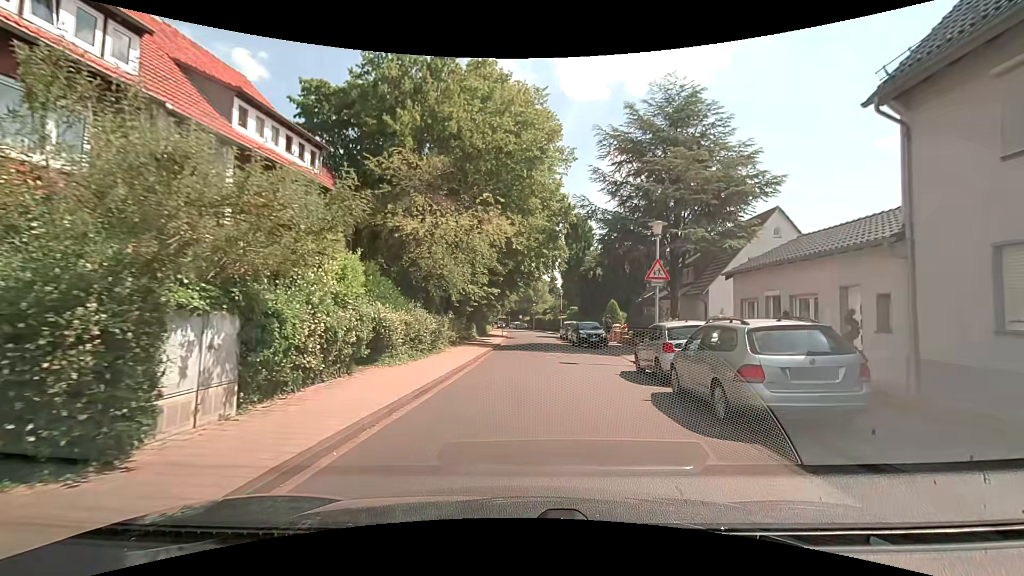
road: residential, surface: asphalt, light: Day
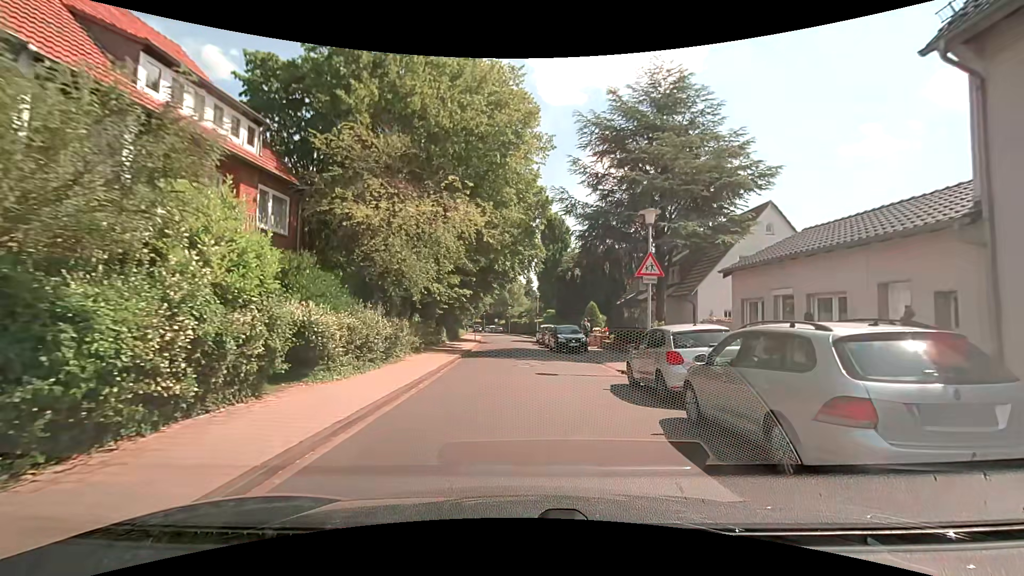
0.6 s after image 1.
(0.0, +2.6) m; +3°
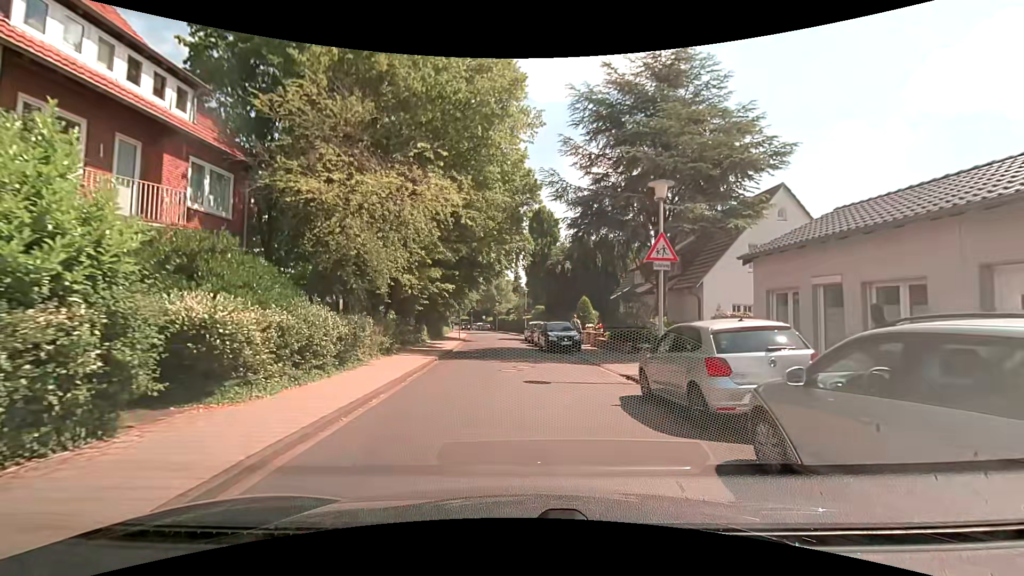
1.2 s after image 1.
(0.0, +2.8) m; +1°
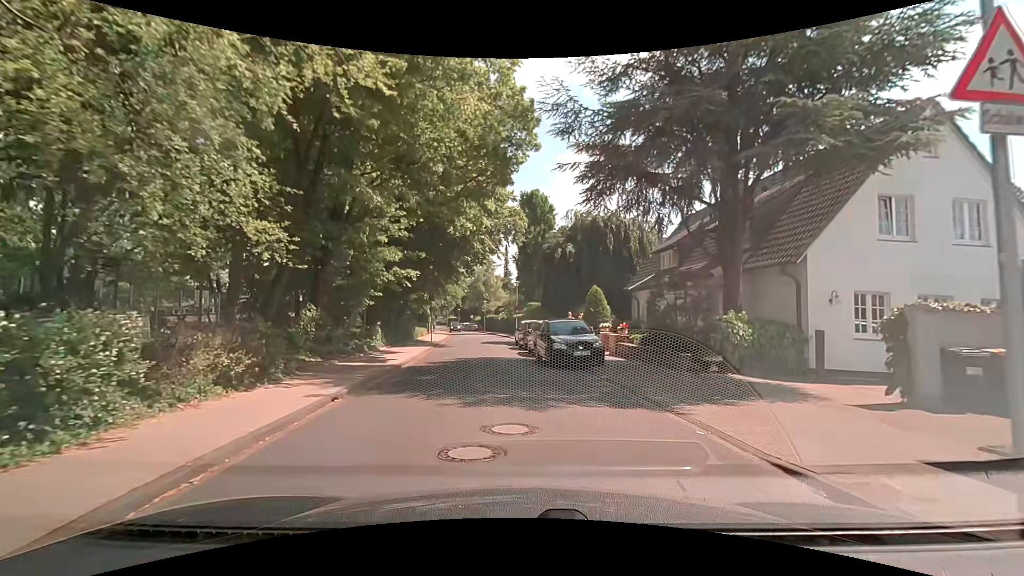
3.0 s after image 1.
(0.0, +9.1) m; +1°
